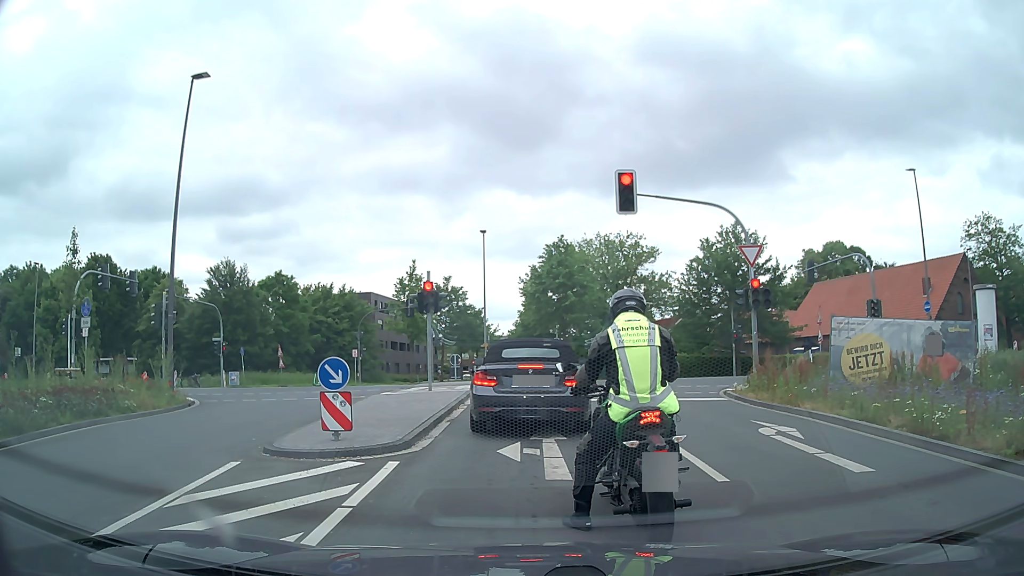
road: secondary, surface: asphalt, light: Day
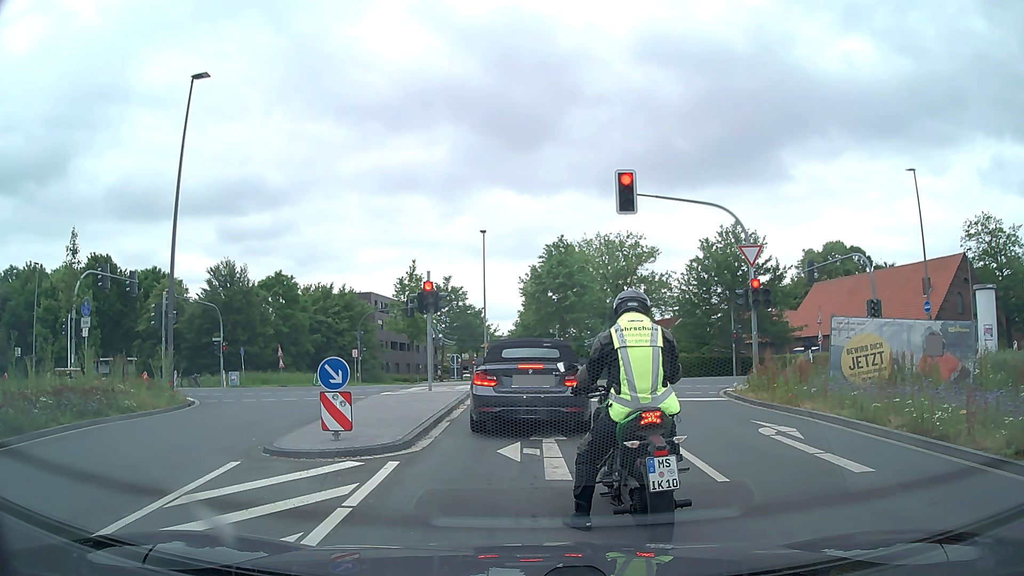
(0.0, 0.0) m; 0°
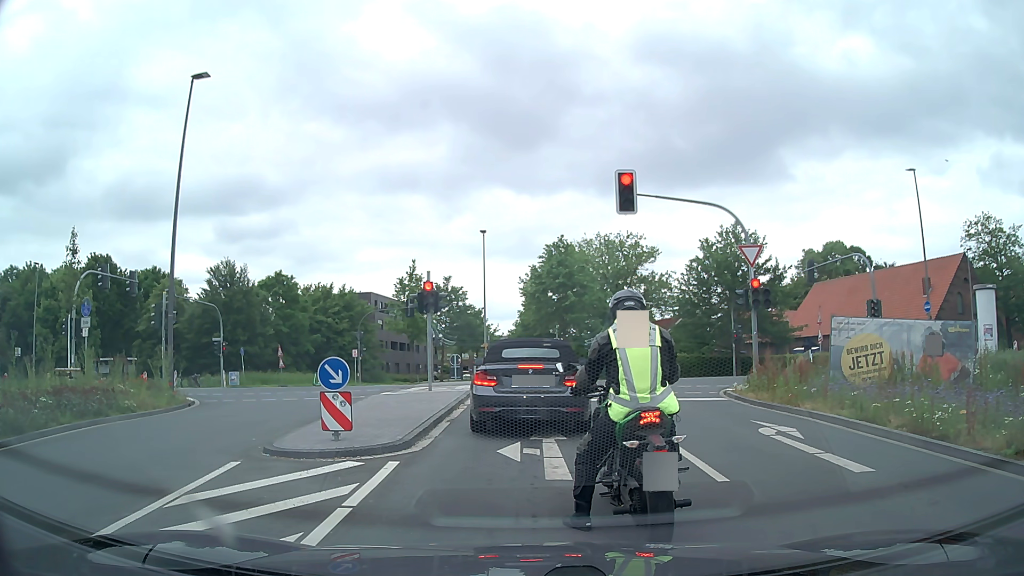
(0.0, 0.0) m; 0°
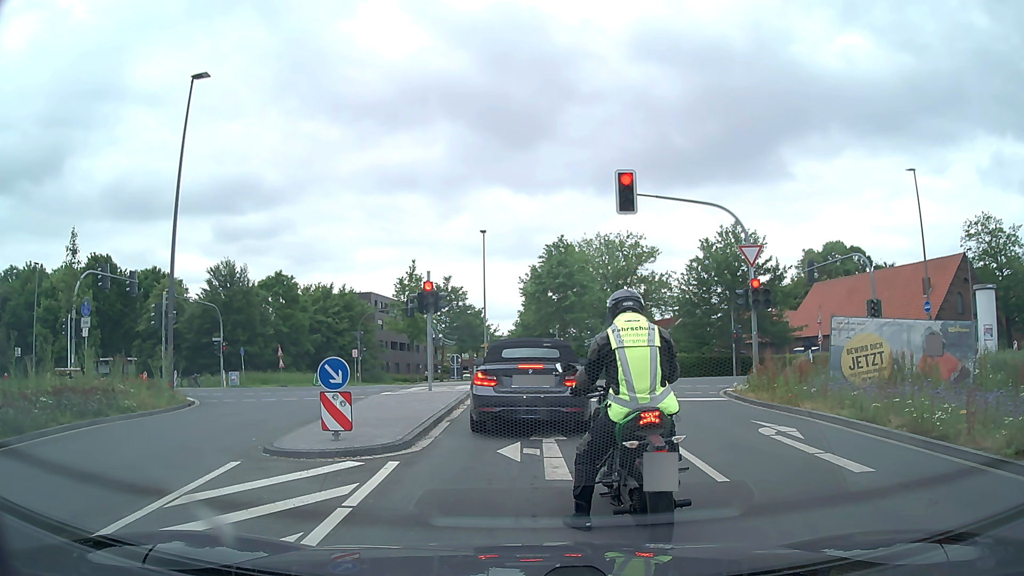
(0.0, 0.0) m; 0°
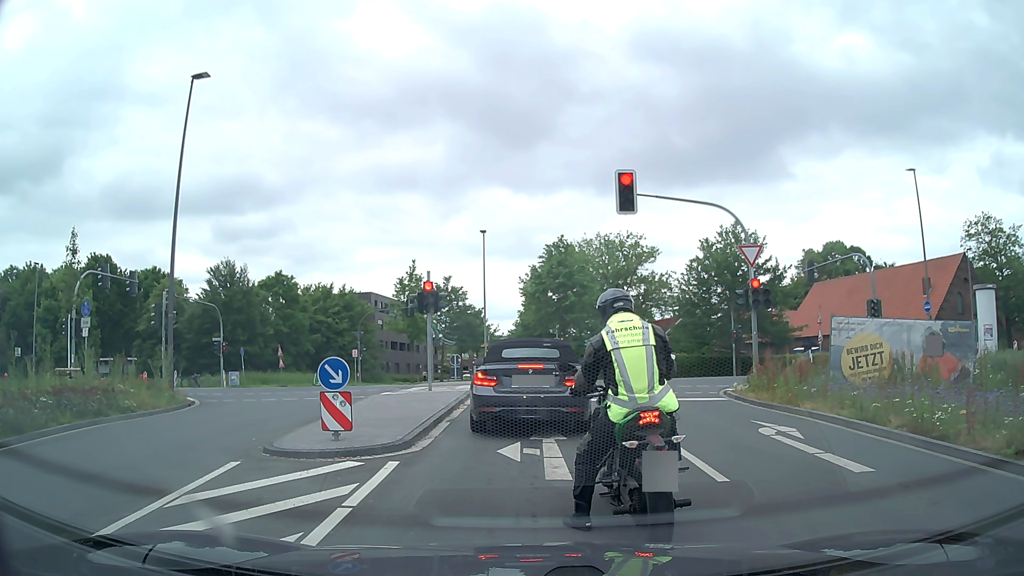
(0.0, 0.0) m; 0°
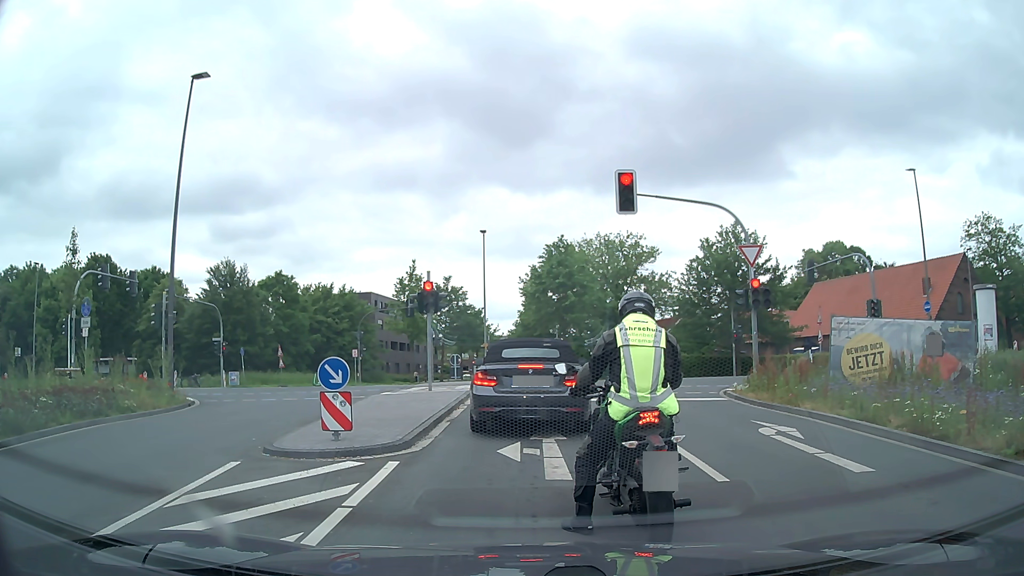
(0.0, 0.0) m; 0°
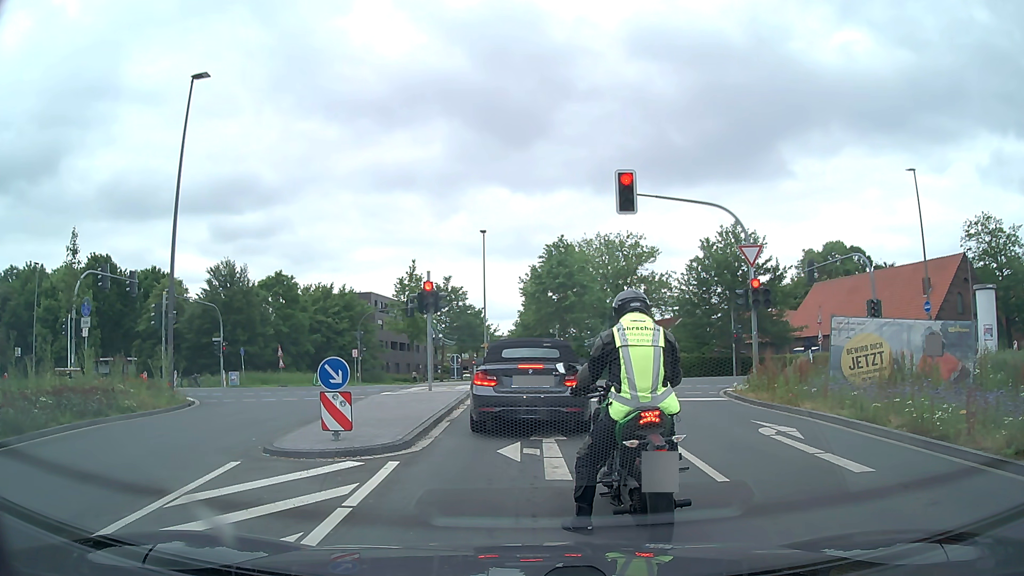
(0.0, 0.0) m; 0°
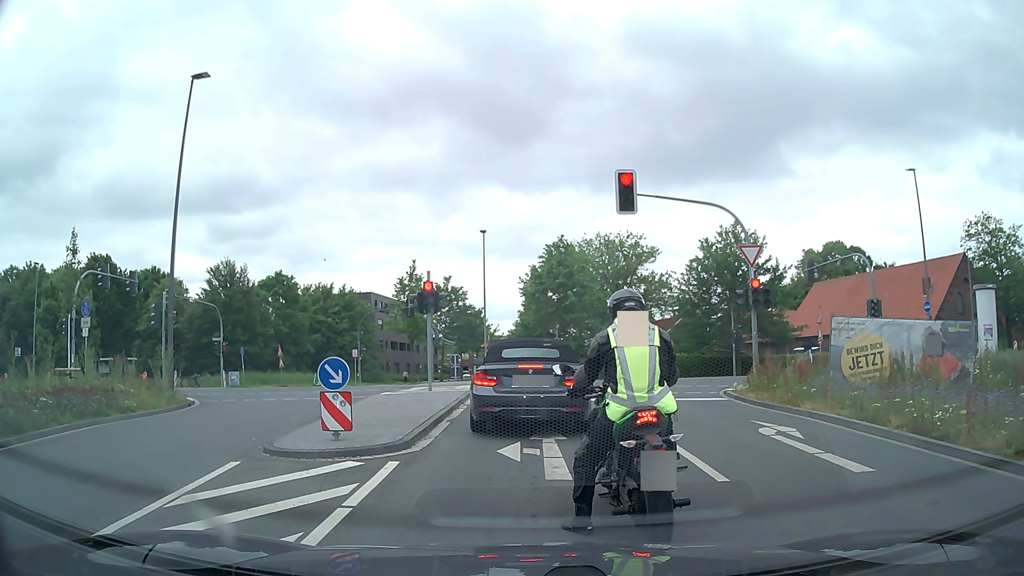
(0.0, 0.0) m; 0°
